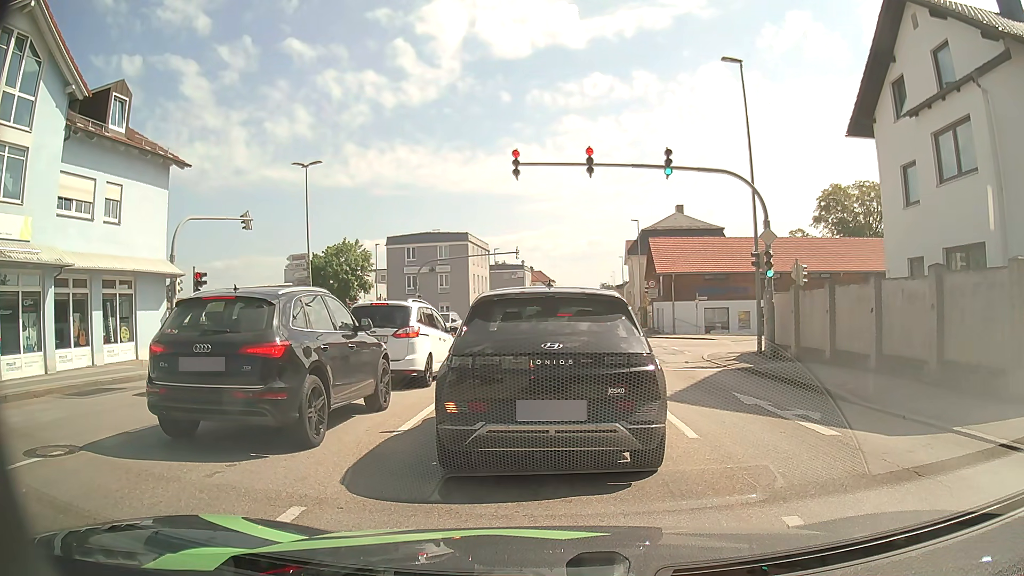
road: tertiary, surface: asphalt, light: Day
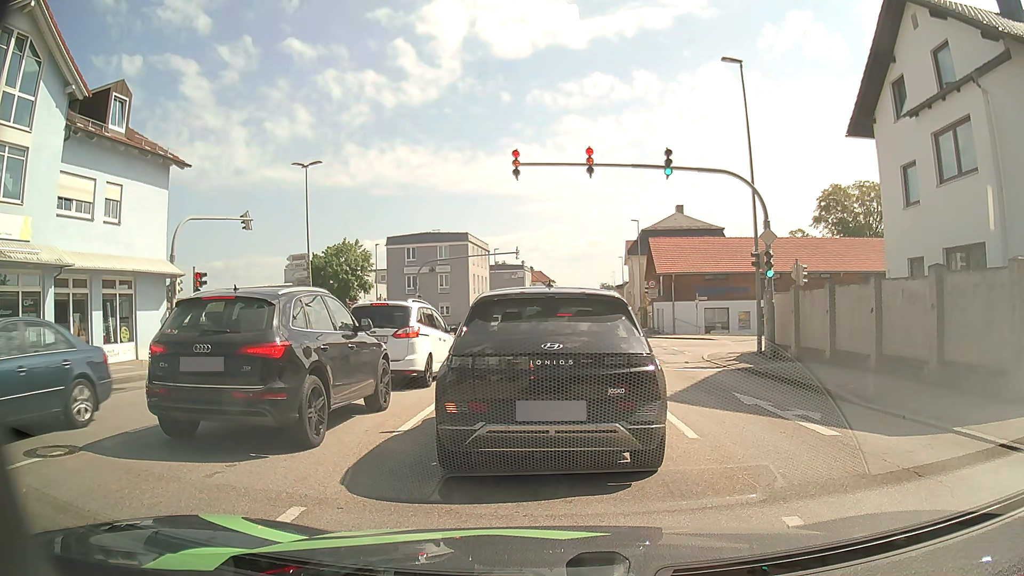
(0.0, 0.0) m; 0°
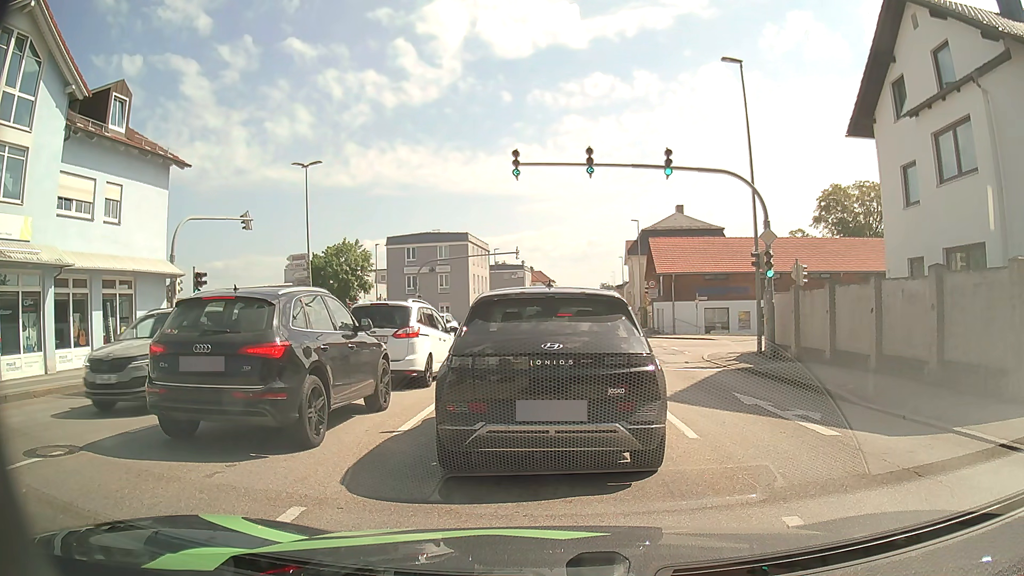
(0.0, 0.0) m; 0°
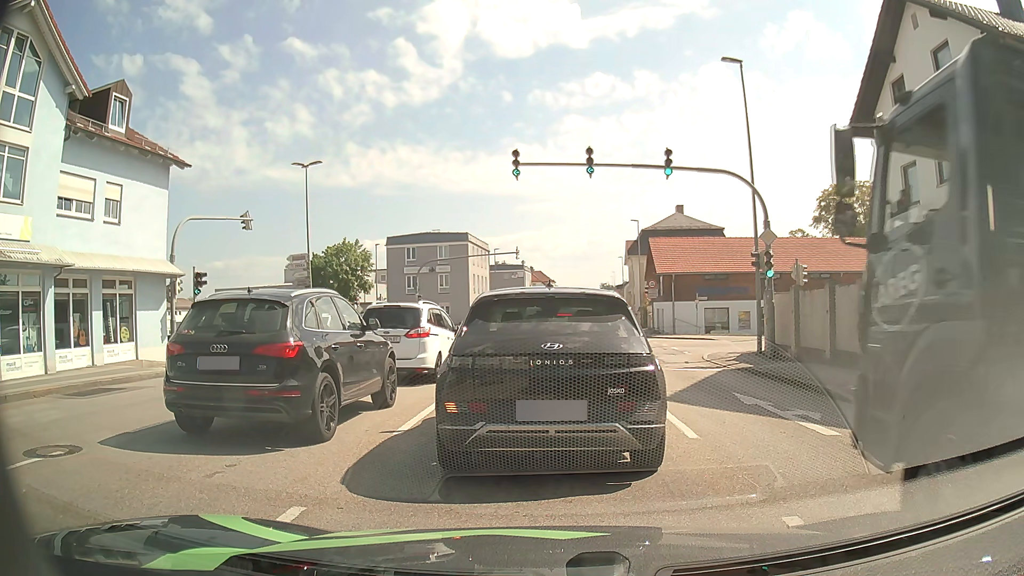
(0.0, 0.0) m; 0°
(0, +10) (0, +20) (-1, +30) (-5, +39) (-14, +44) (-24, +44) (-34, +44) (-44, +43) (-54, +42) (-64, +42) m
